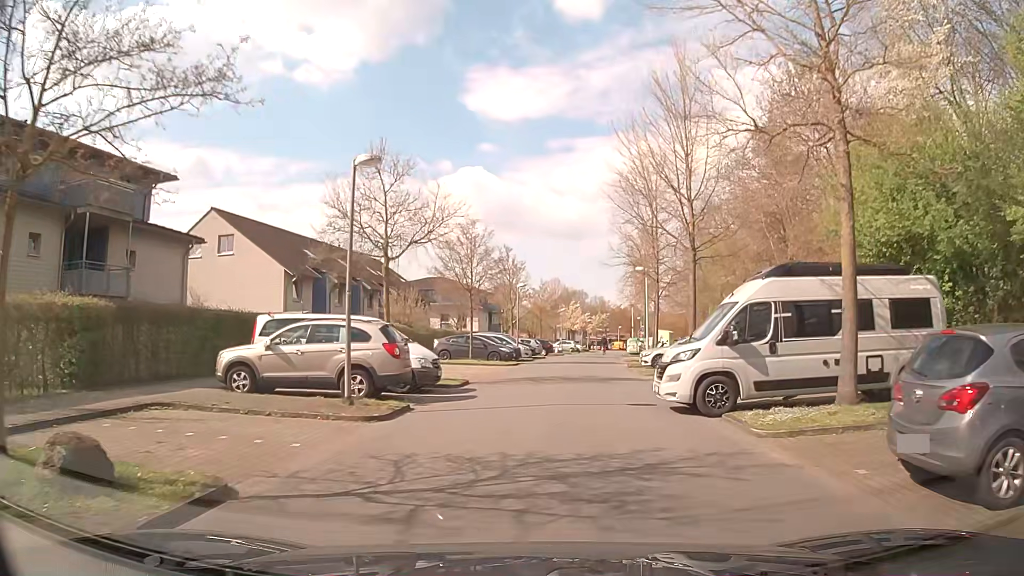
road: residential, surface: asphalt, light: Day
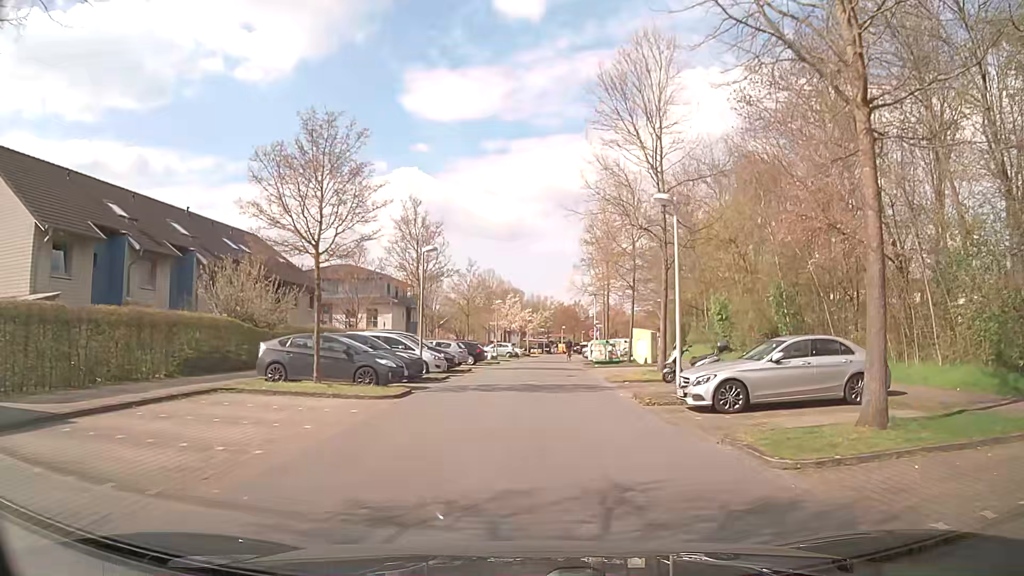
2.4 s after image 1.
(+0.6, +17.8) m; +6°
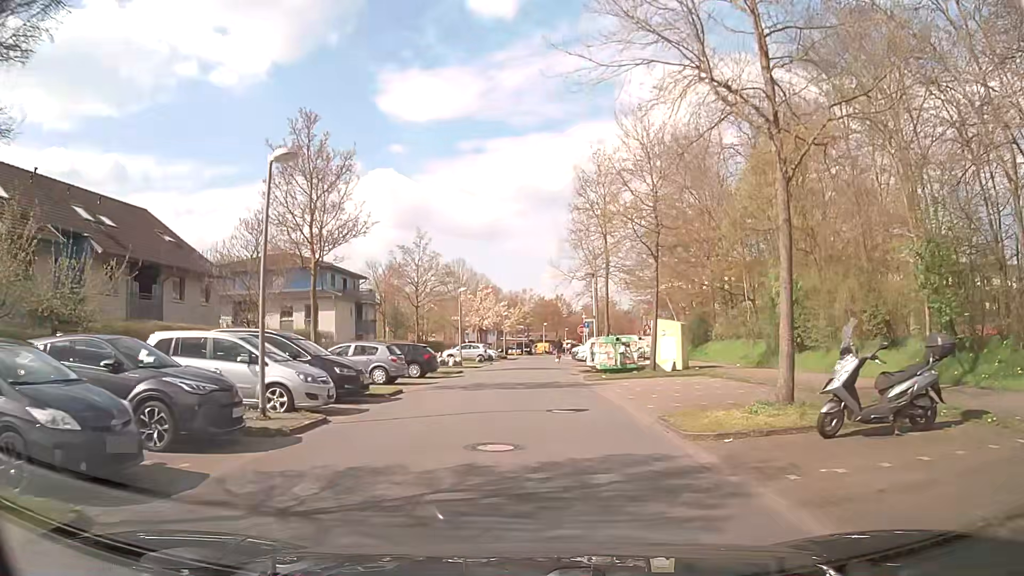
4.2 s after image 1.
(+0.2, +13.3) m; +2°
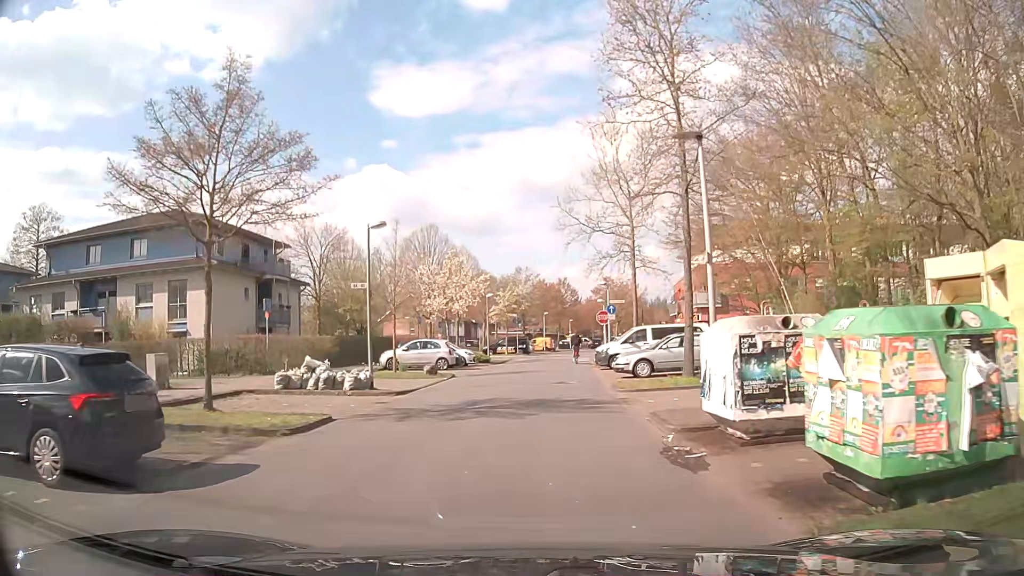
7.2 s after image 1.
(+0.2, +22.3) m; 0°
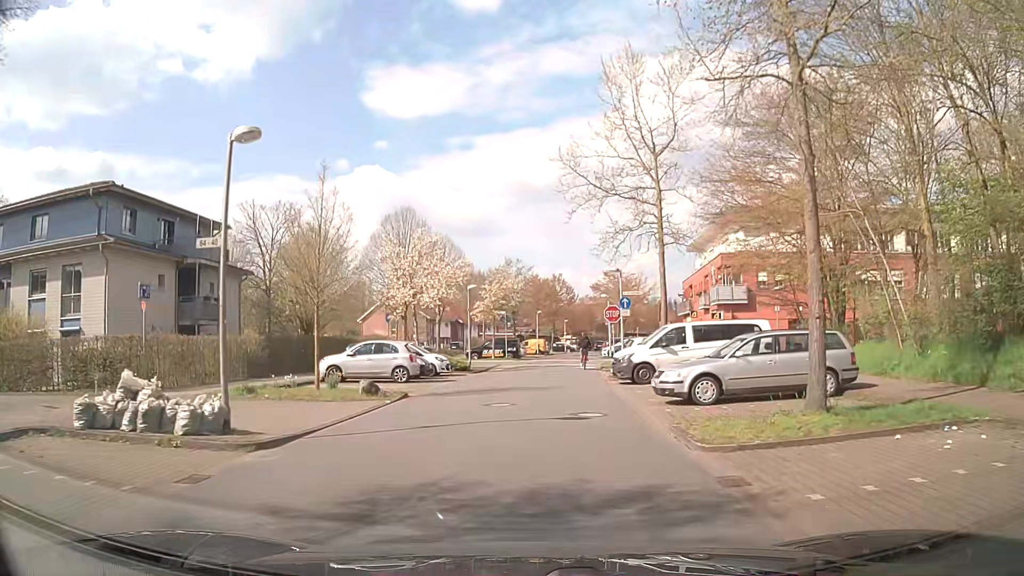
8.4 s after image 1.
(0.0, +9.0) m; 0°
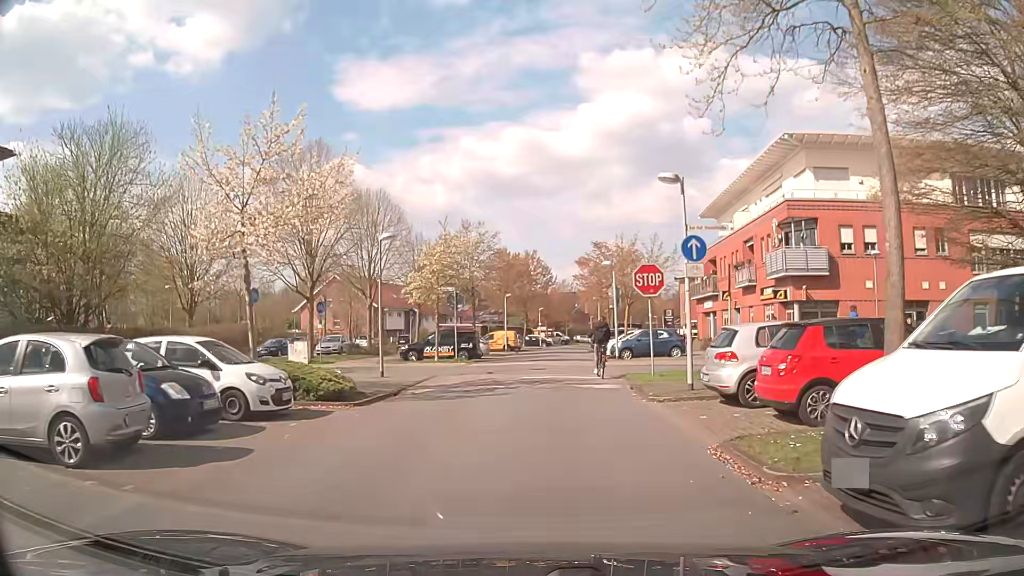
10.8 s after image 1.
(+0.2, +17.6) m; +4°
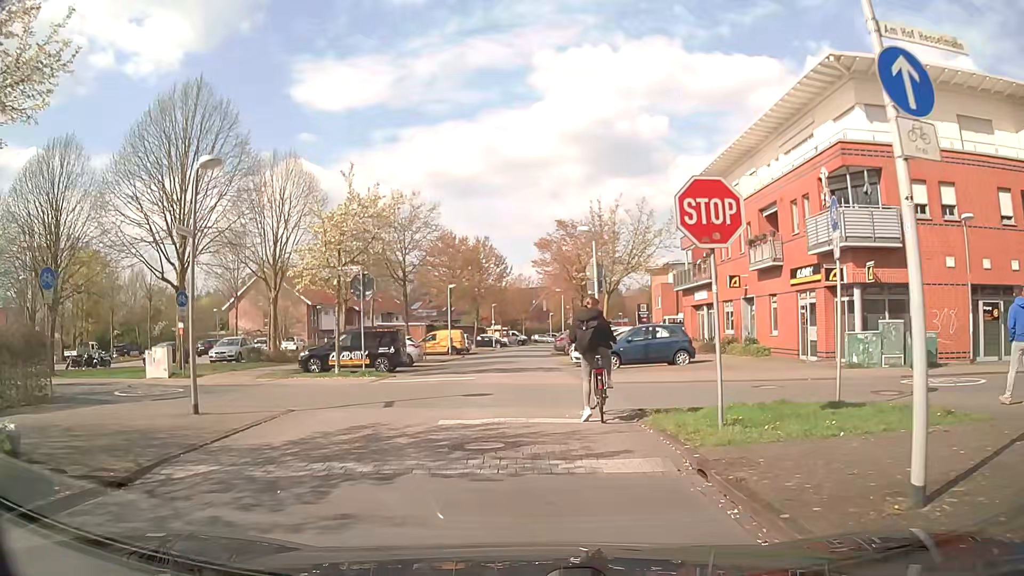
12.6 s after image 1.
(+0.1, +10.1) m; +2°
